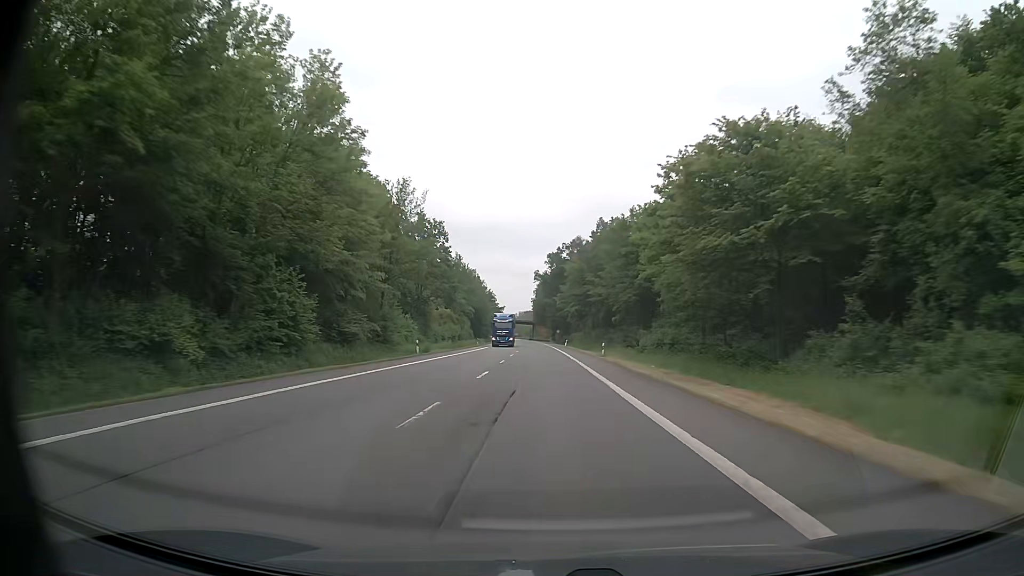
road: primary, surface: asphalt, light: Day
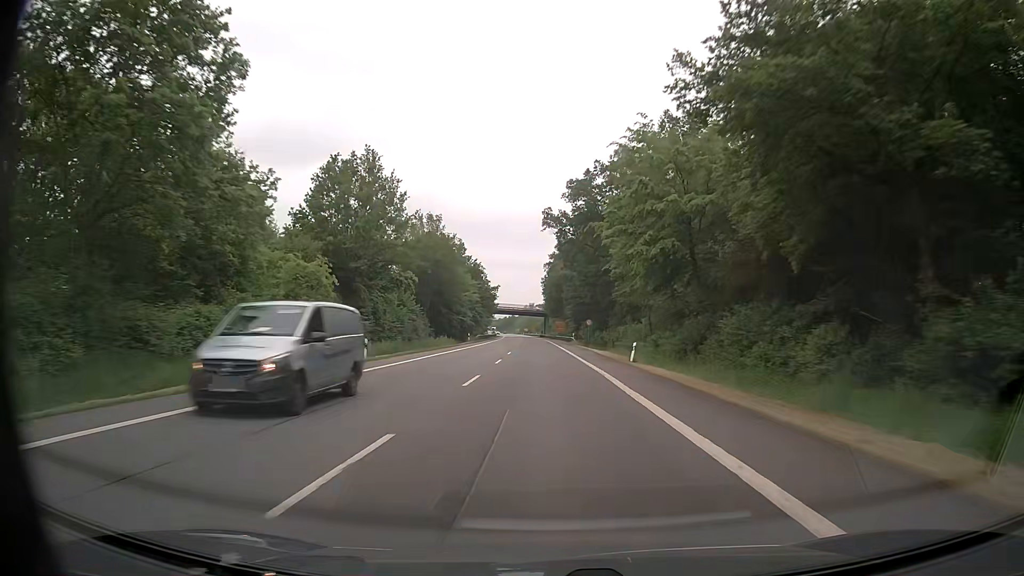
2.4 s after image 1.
(-0.8, +64.1) m; -2°
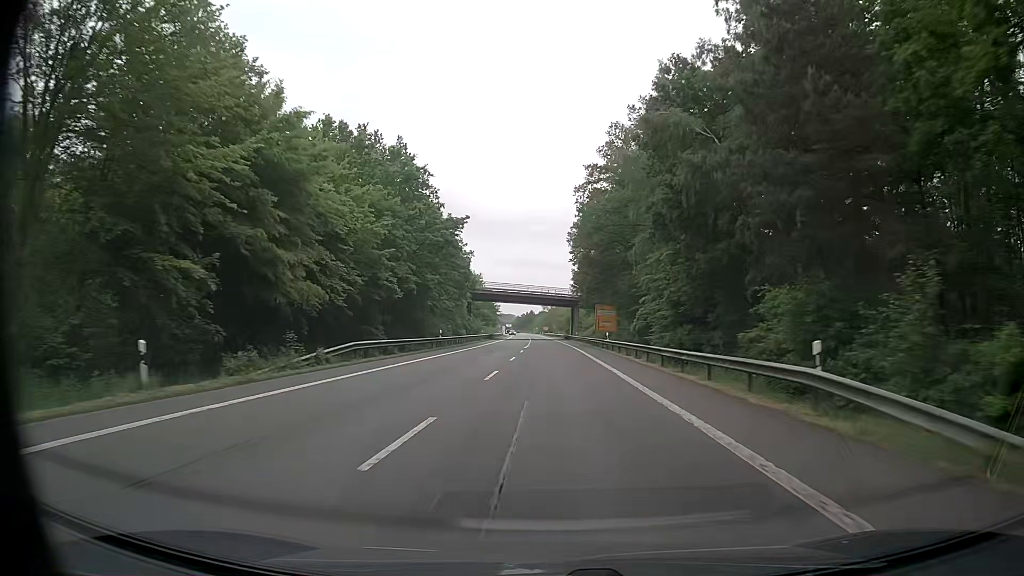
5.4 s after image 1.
(-0.8, +68.8) m; -1°
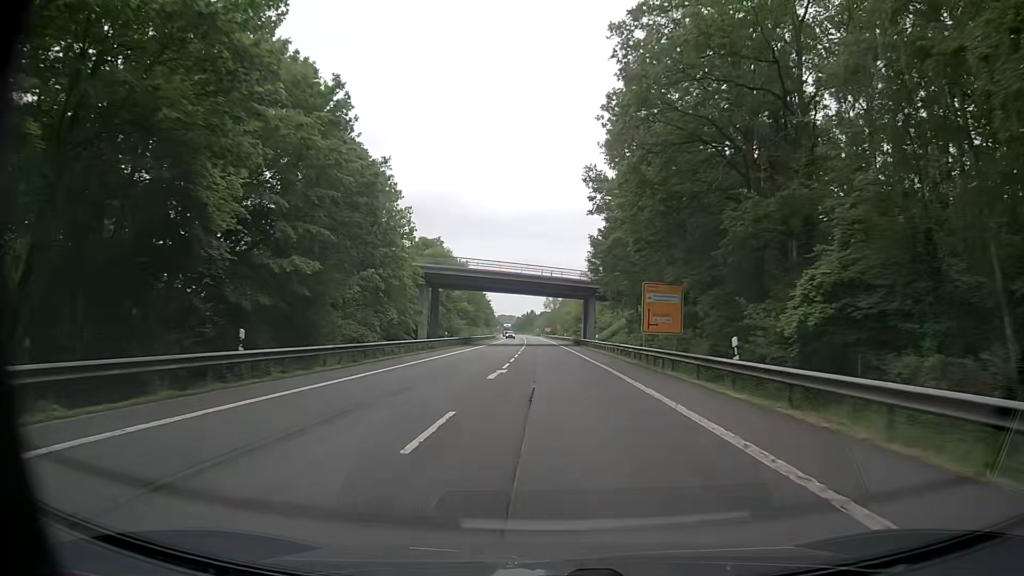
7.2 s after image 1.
(-0.4, +34.4) m; -1°
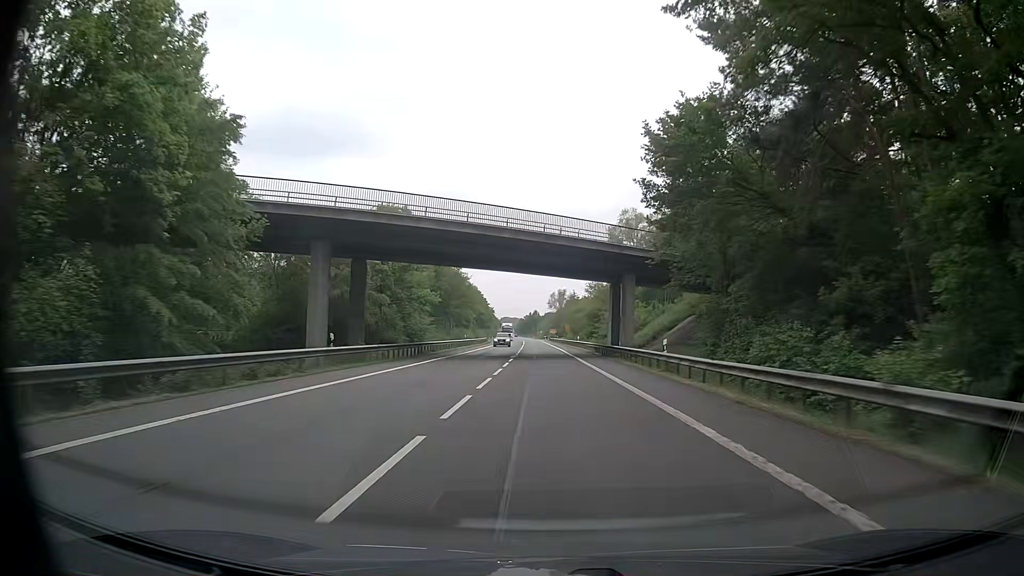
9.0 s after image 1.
(0.0, +32.4) m; 0°
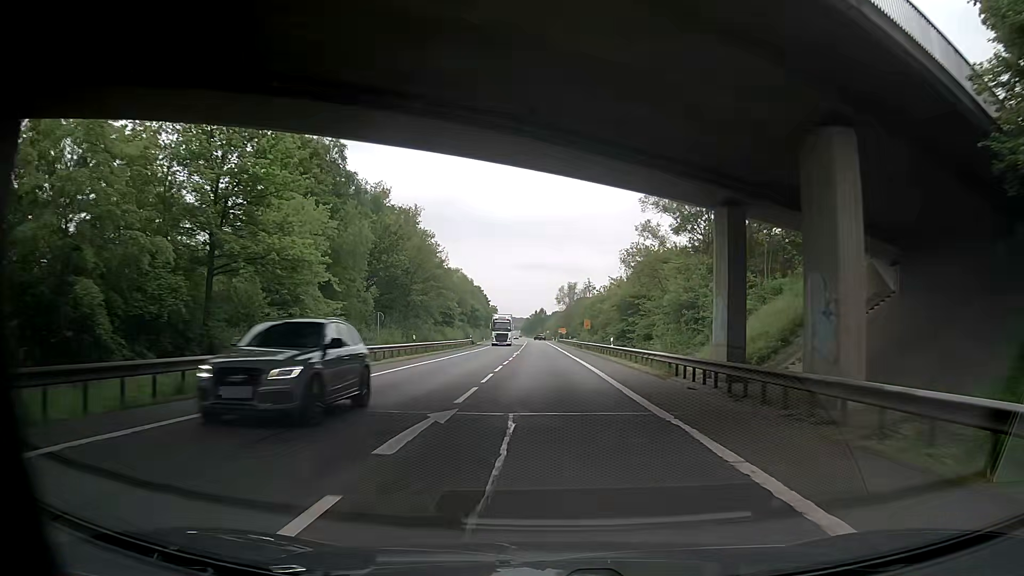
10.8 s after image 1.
(0.0, +33.1) m; 0°
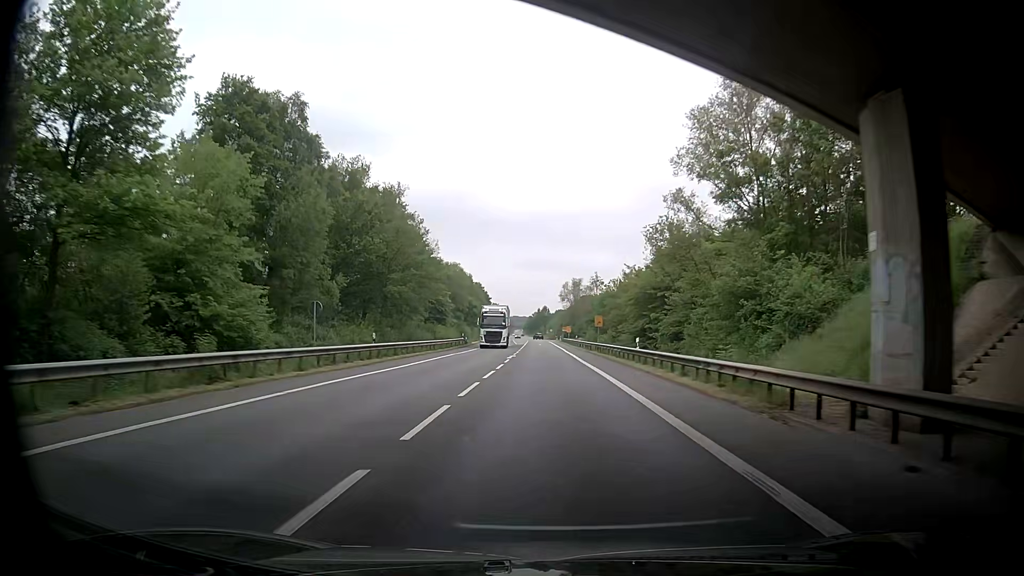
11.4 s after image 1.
(0.0, +11.1) m; 0°
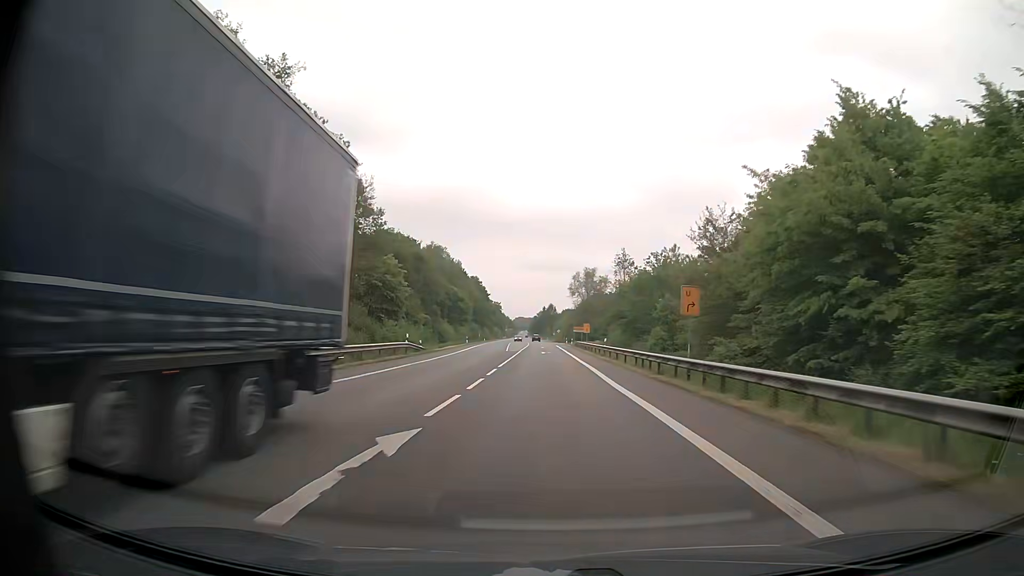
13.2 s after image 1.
(-0.5, +33.6) m; -1°
(0, +10) (0, +20) (0, +30) (0, +40) (0, +50) (0, +60) (-1, +70) (-1, +80) (-1, +90) (-1, +100) m
